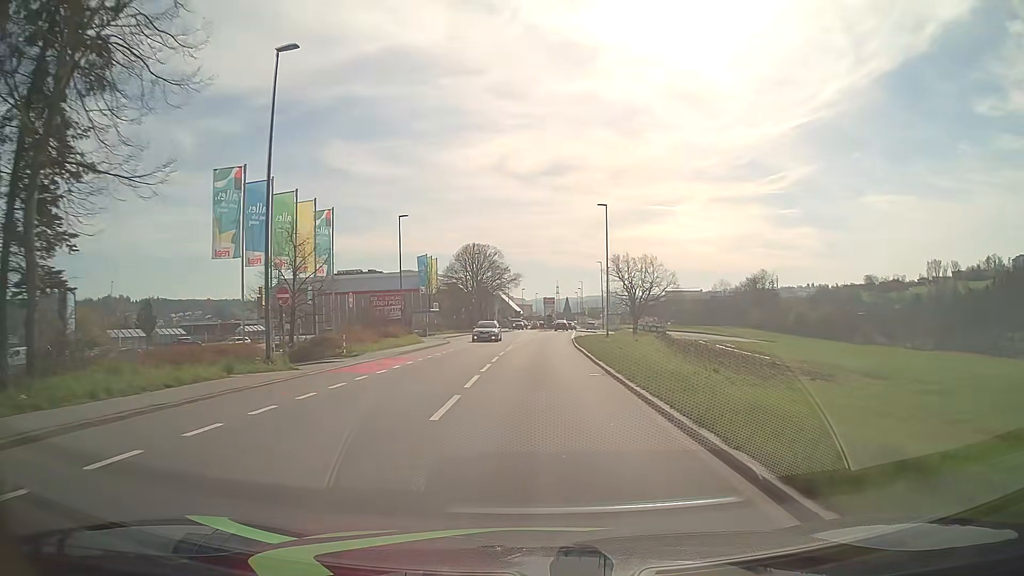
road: tertiary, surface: asphalt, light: Day
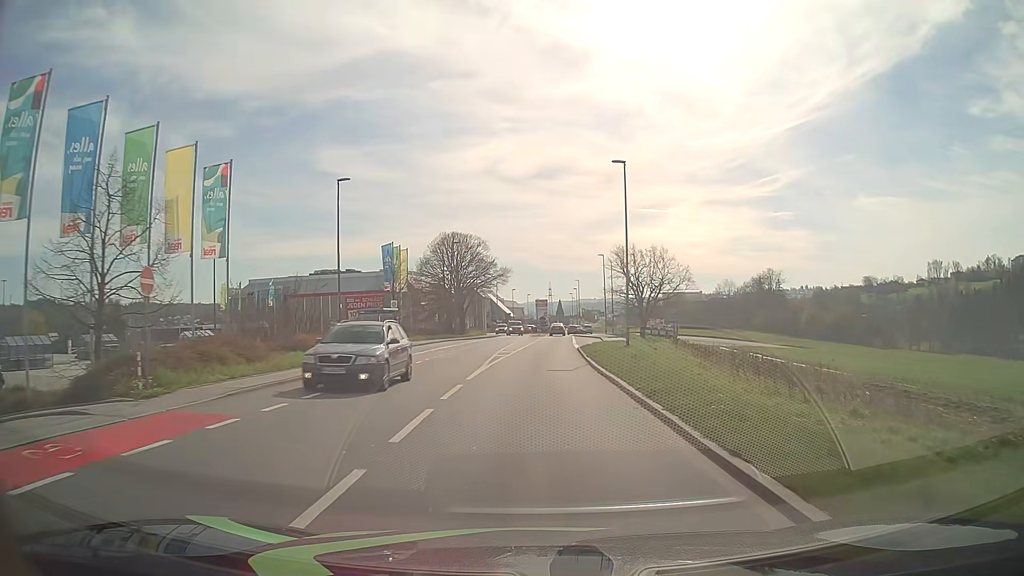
(+0.1, +15.2) m; +1°
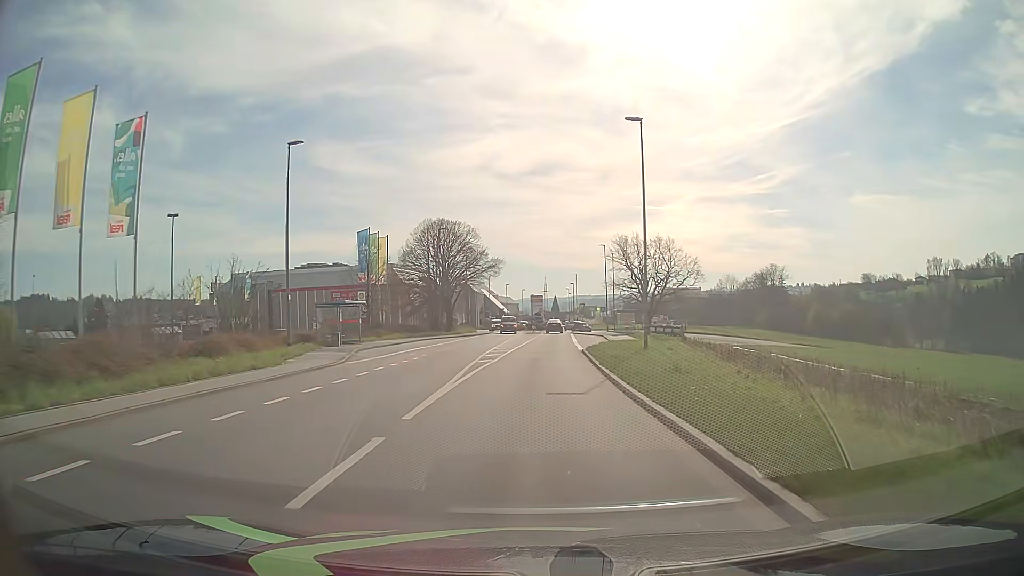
(0.0, +7.6) m; 0°
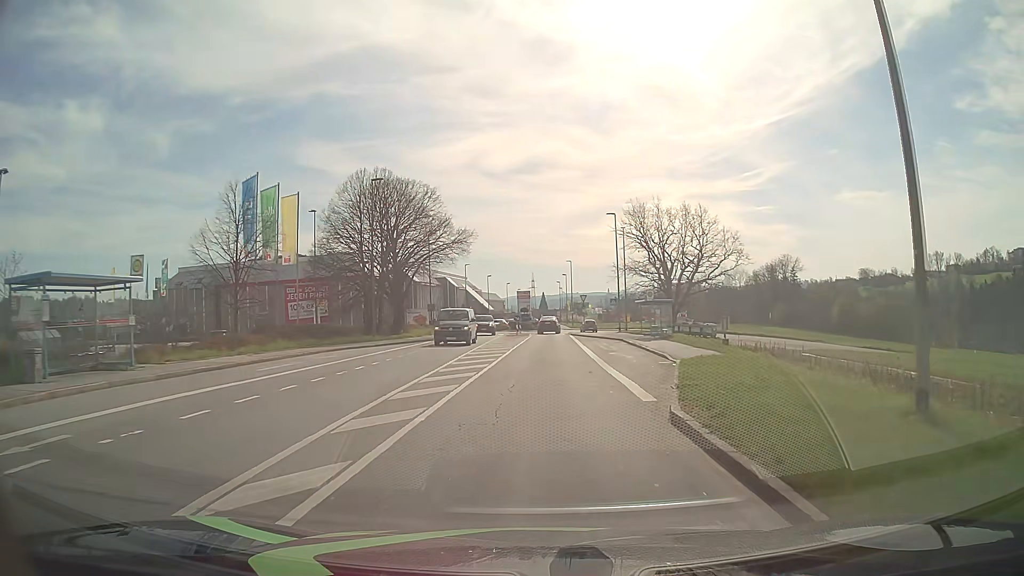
(+0.3, +22.2) m; +1°
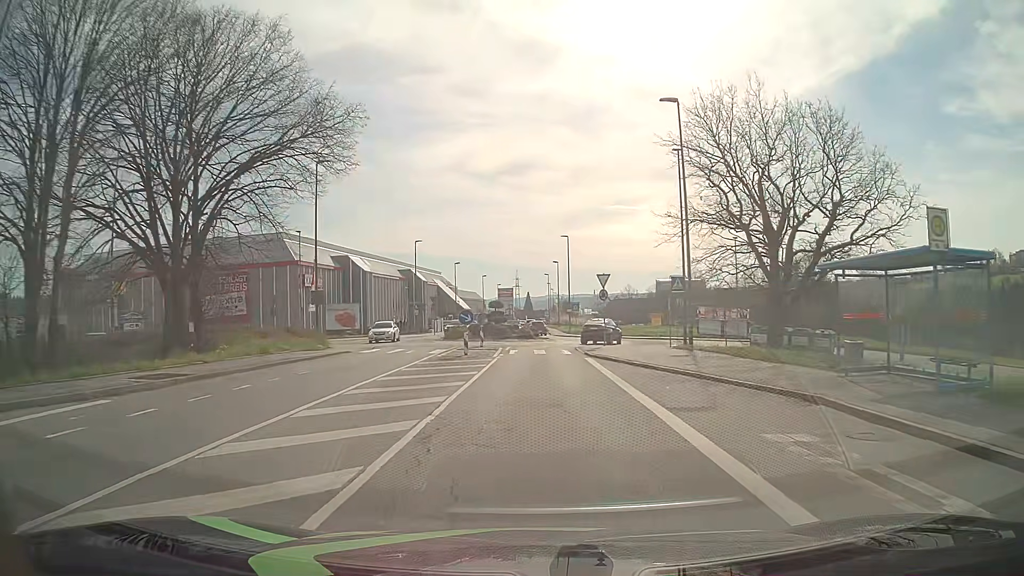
(+0.6, +31.6) m; +1°
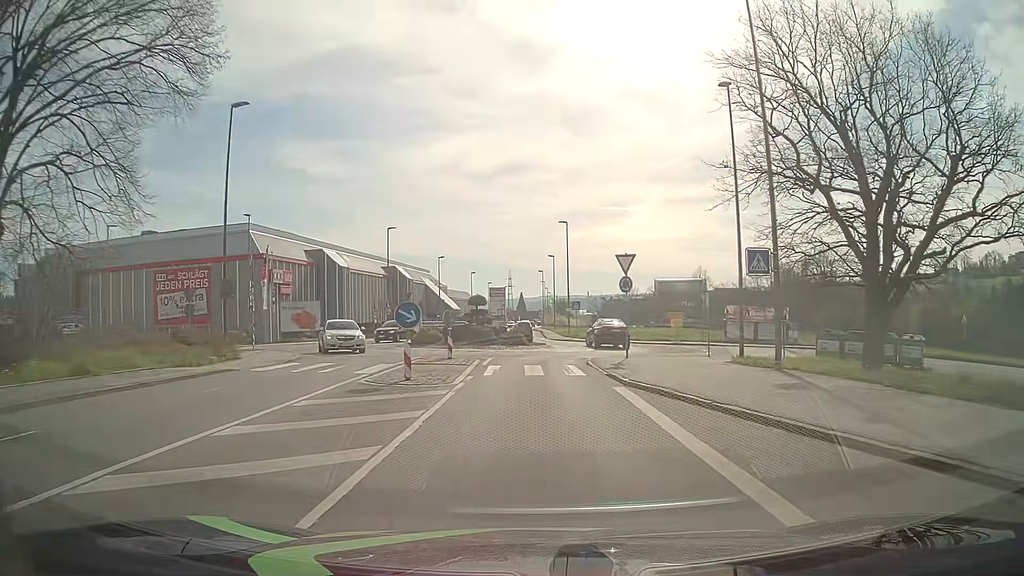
(0.0, +10.6) m; +1°
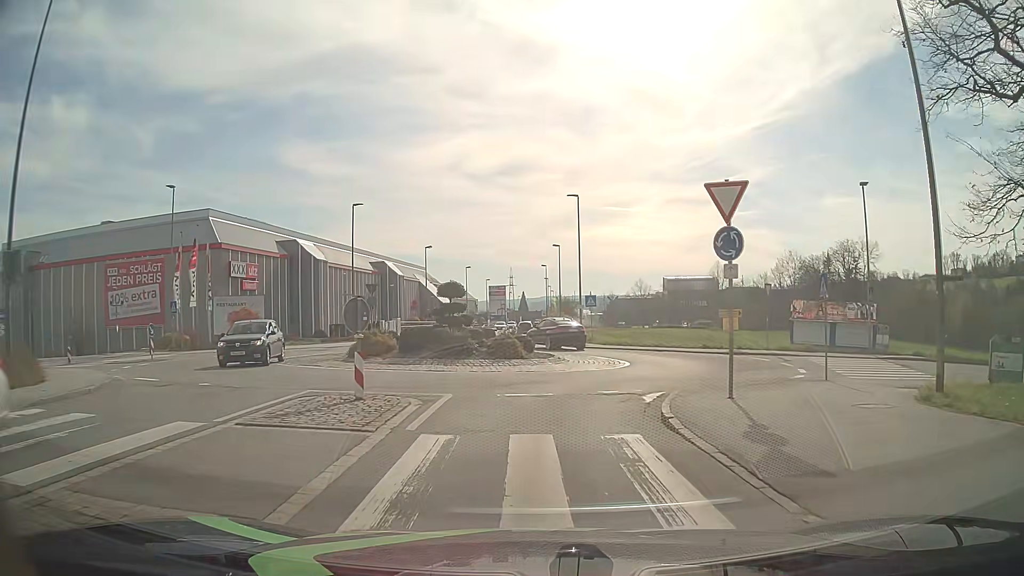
(0.0, +12.5) m; 0°
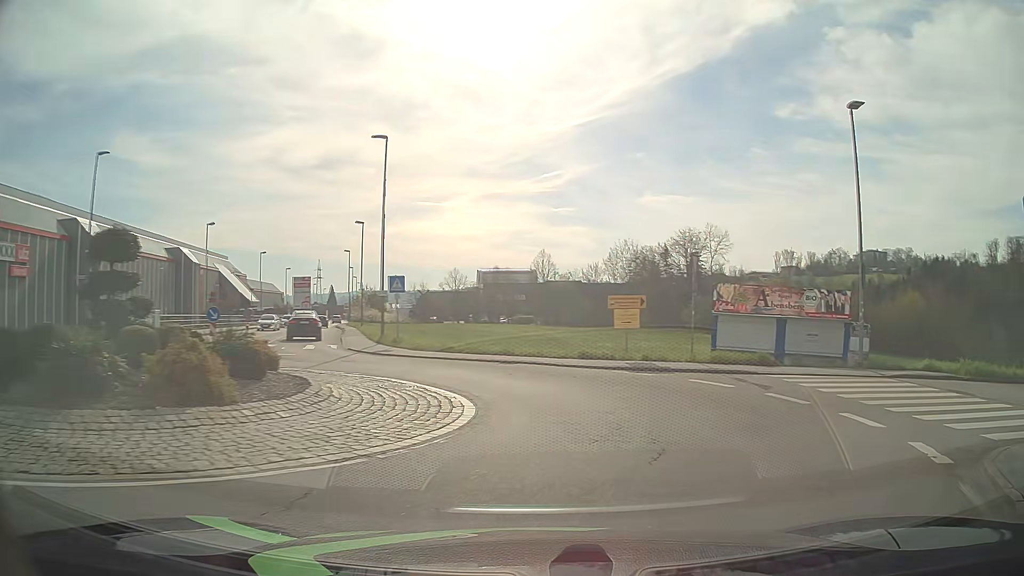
(+0.8, +13.8) m; +16°
(+1, +10) (-2, +19) (-8, +27) (-12, +36) (-15, +46) (-18, +55) (-20, +65) (-23, +75) (-26, +84) (-28, +94) m
